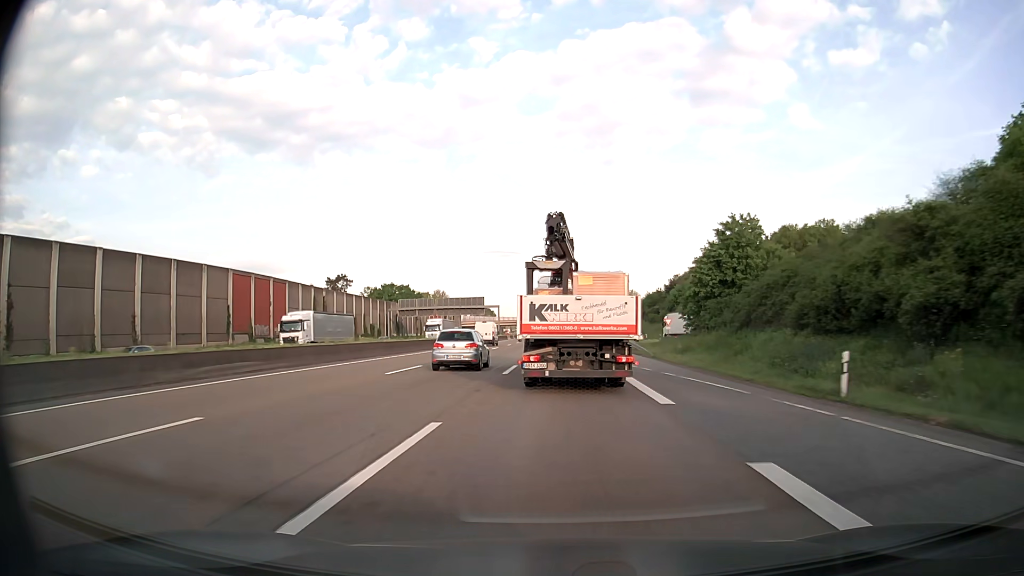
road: motorway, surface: asphalt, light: Day
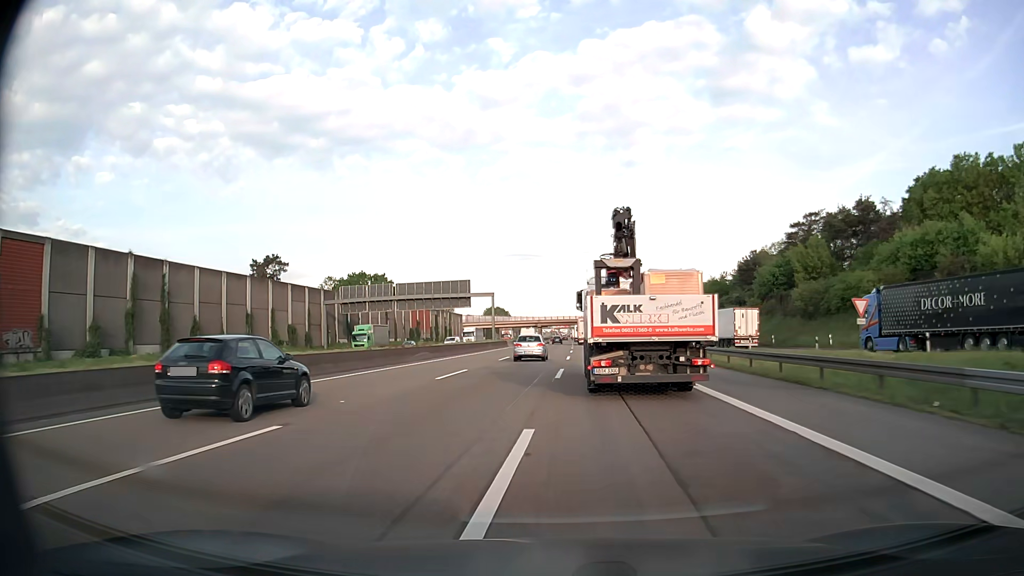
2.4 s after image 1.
(-0.7, +54.0) m; -2°
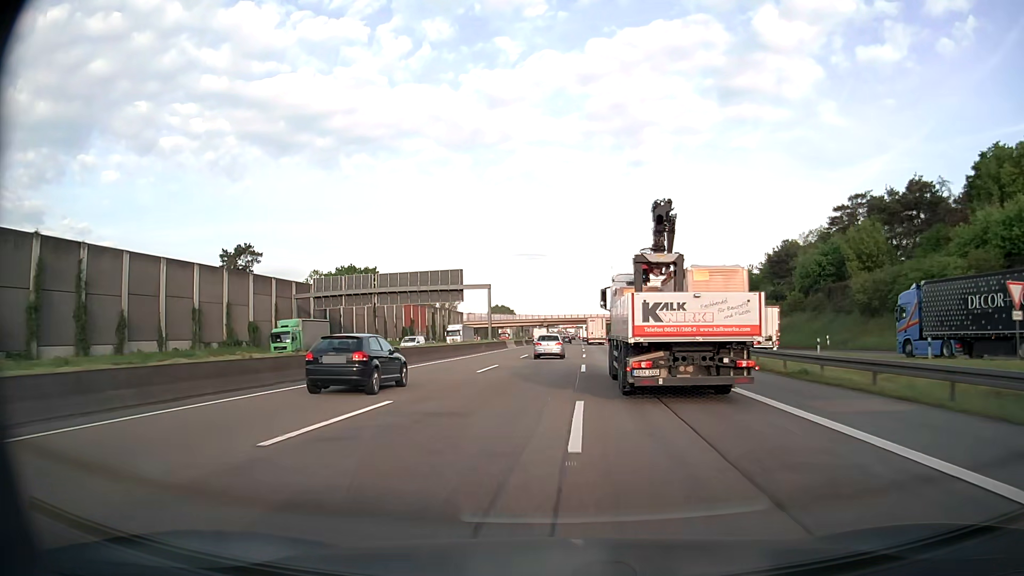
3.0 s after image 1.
(-0.1, +14.1) m; -1°
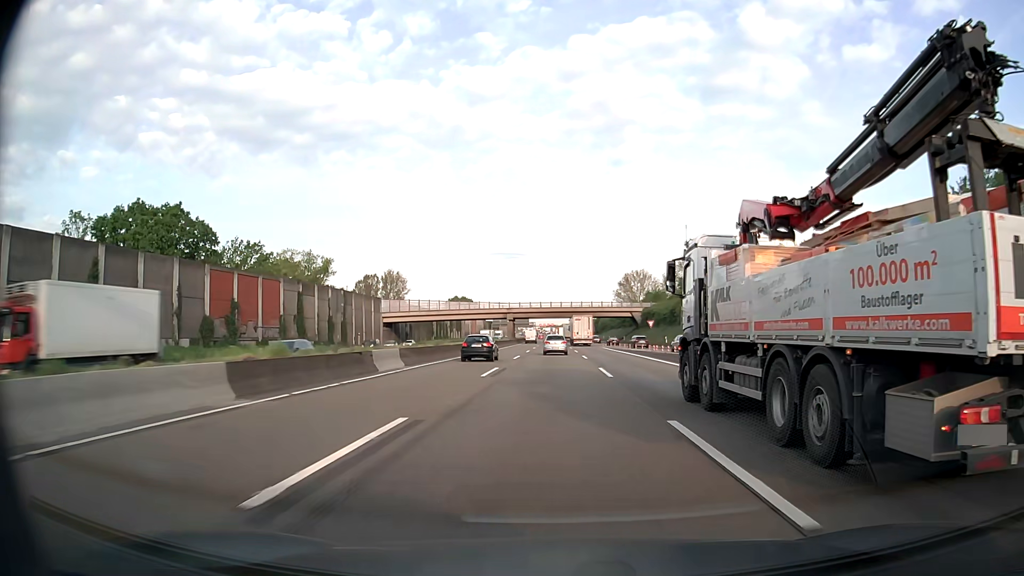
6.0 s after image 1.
(+1.3, +75.3) m; +2°
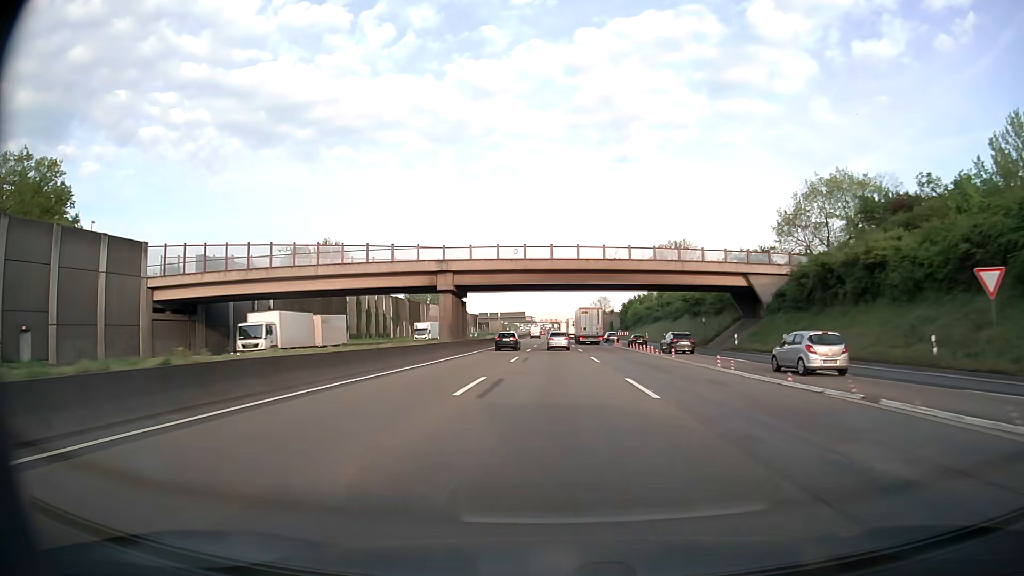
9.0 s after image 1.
(-0.3, +80.6) m; 0°
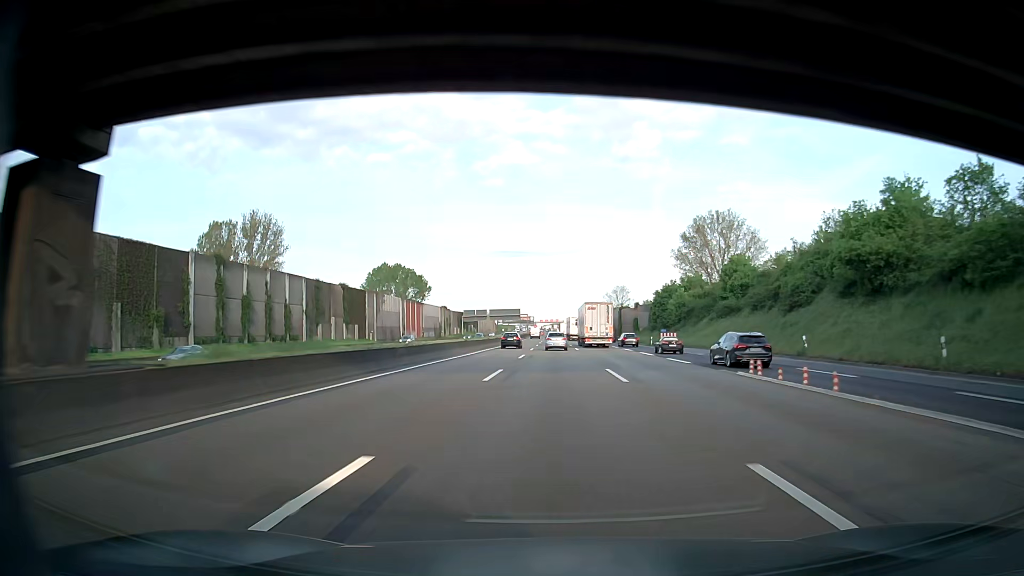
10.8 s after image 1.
(0.0, +49.4) m; 0°
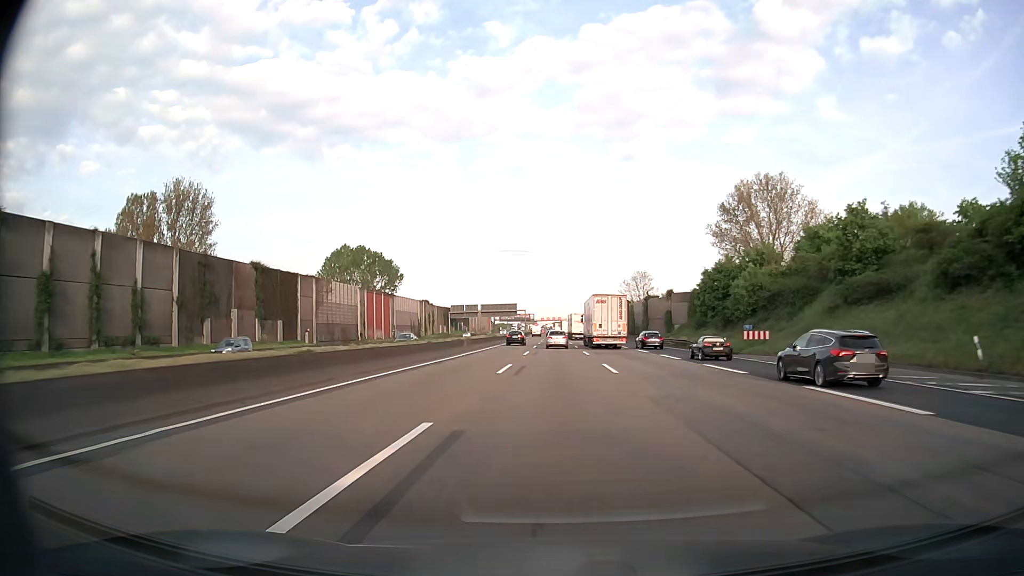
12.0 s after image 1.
(-0.2, +33.2) m; 0°
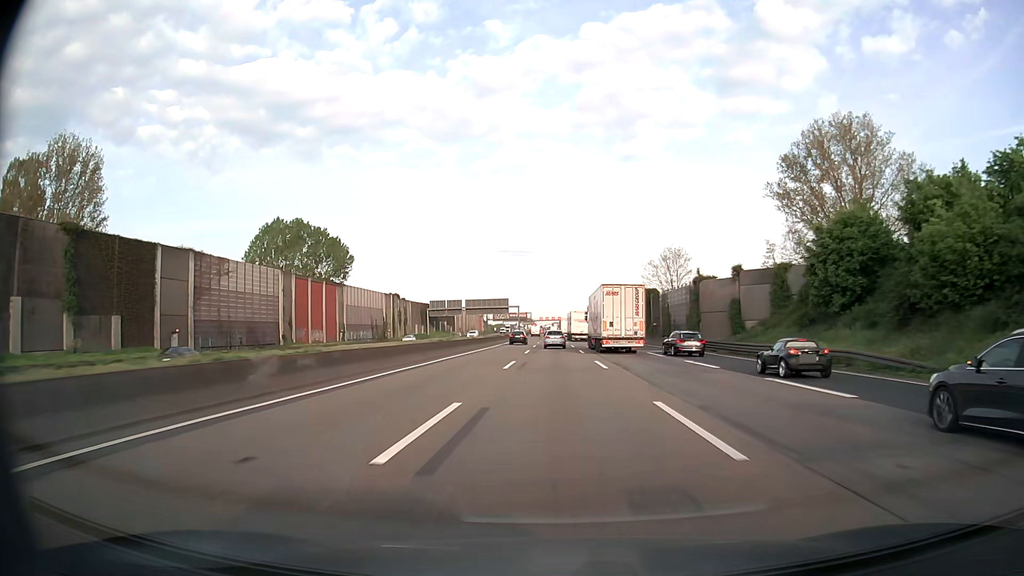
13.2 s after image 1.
(0.0, +33.3) m; 0°
(0, +10) (0, +20) (0, +30) (0, +40) (0, +50) (0, +60) (0, +70) (0, +80) (0, +90) (0, +100) m
